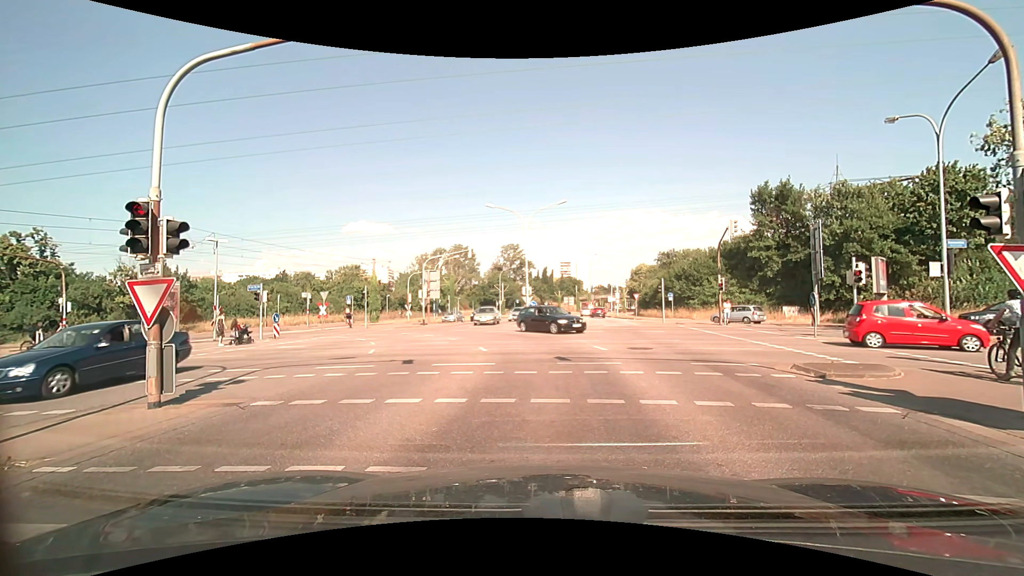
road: secondary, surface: asphalt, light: Day
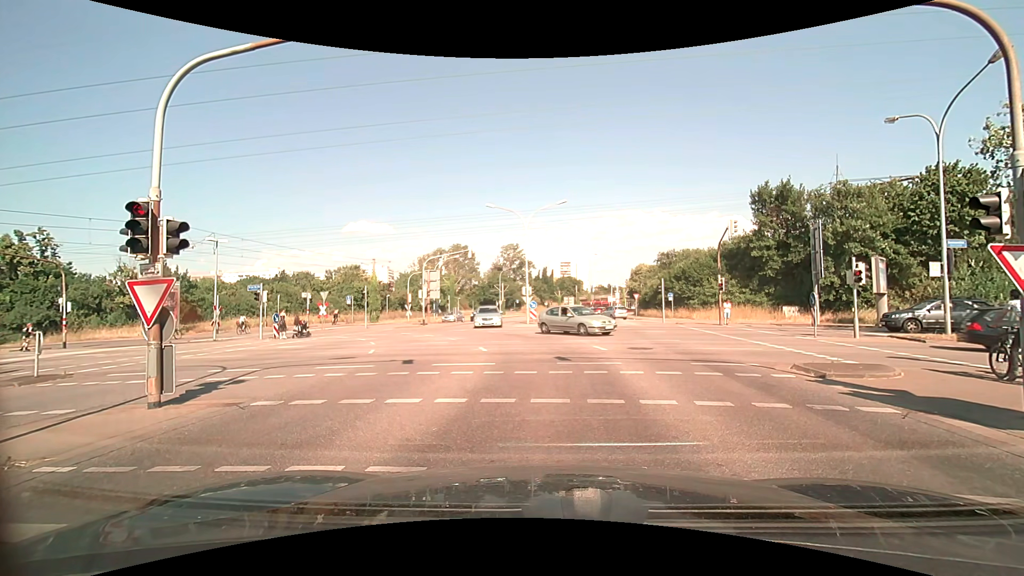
(0.0, 0.0) m; 0°
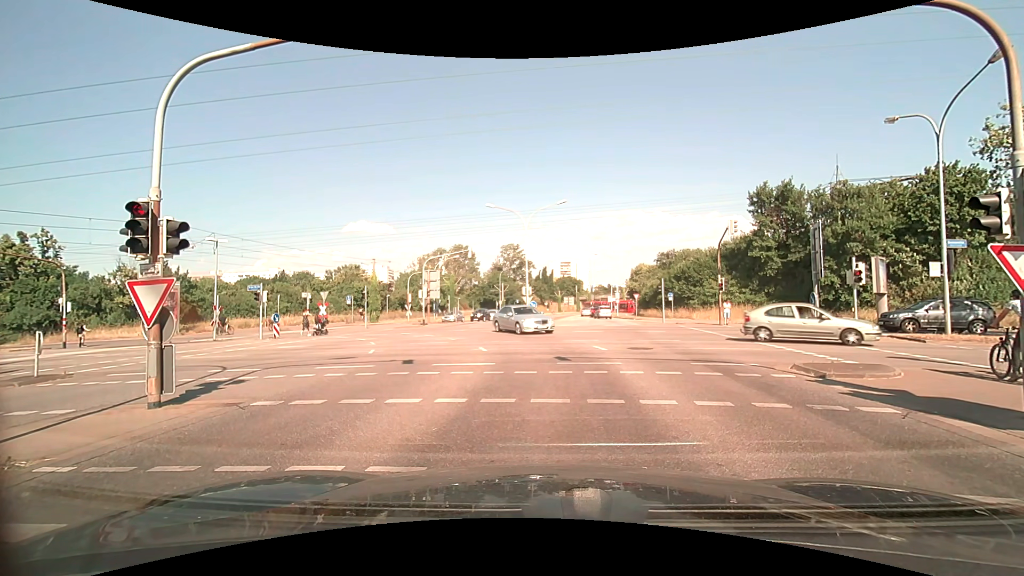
(0.0, 0.0) m; 0°
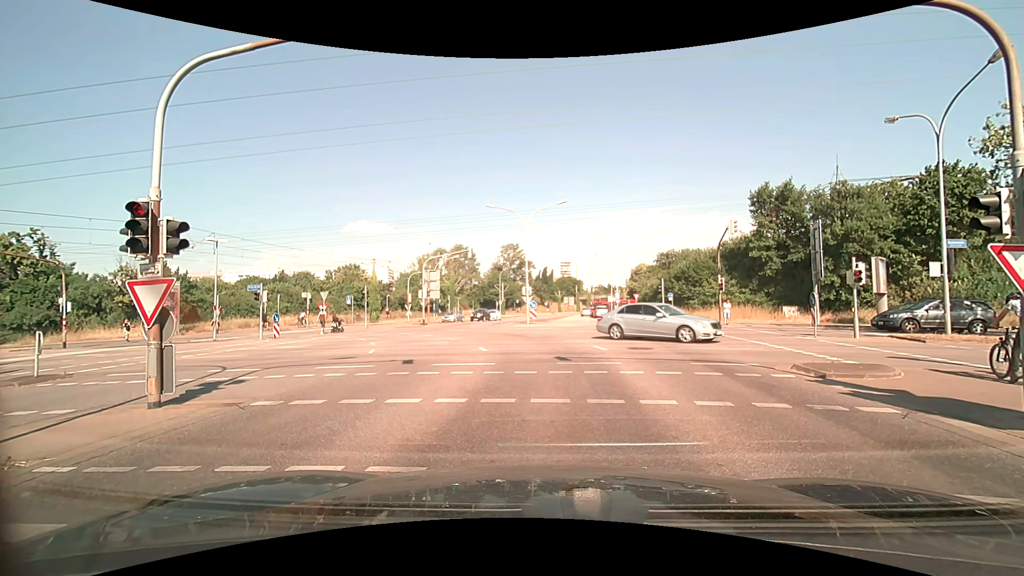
(0.0, 0.0) m; 0°
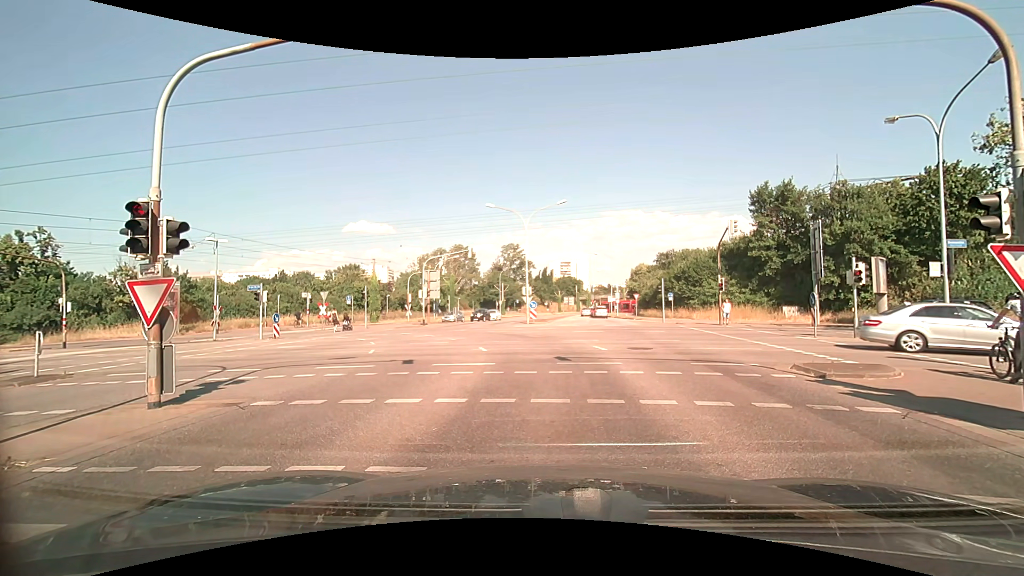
(0.0, 0.0) m; 0°
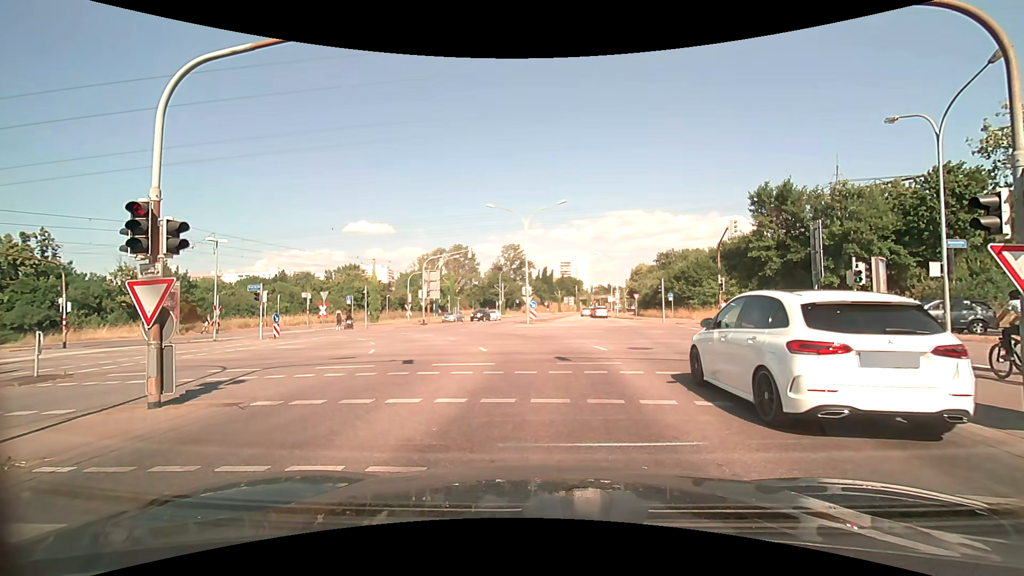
(0.0, 0.0) m; 0°
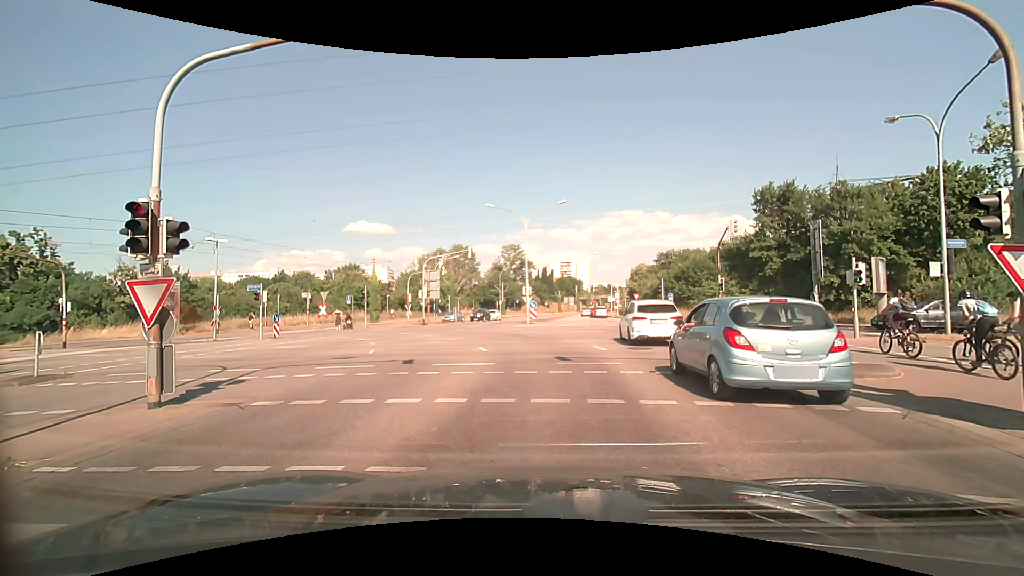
(0.0, 0.0) m; 0°
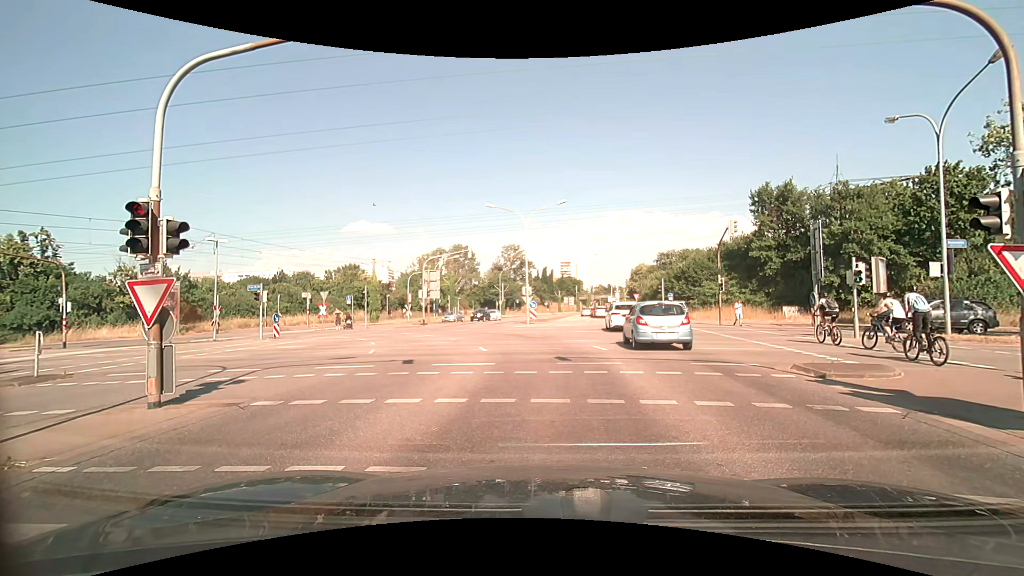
(0.0, 0.0) m; 0°
(0, +10) (0, +20) (-3, +29) (-10, +36) (-20, +39) (-30, +41) (-40, +42) (-50, +44) (-59, +45) (-69, +47) m
